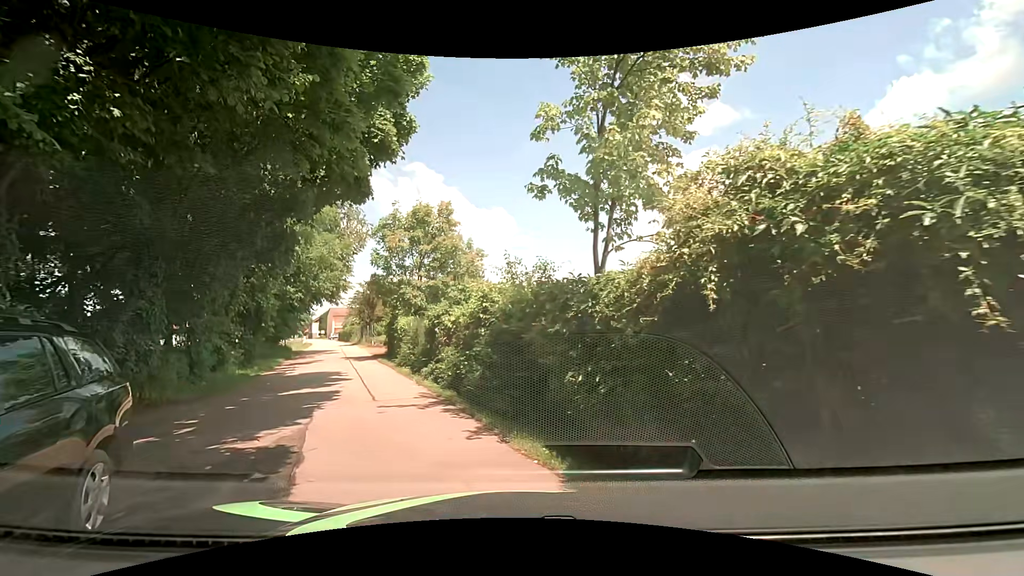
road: unclassified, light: Day
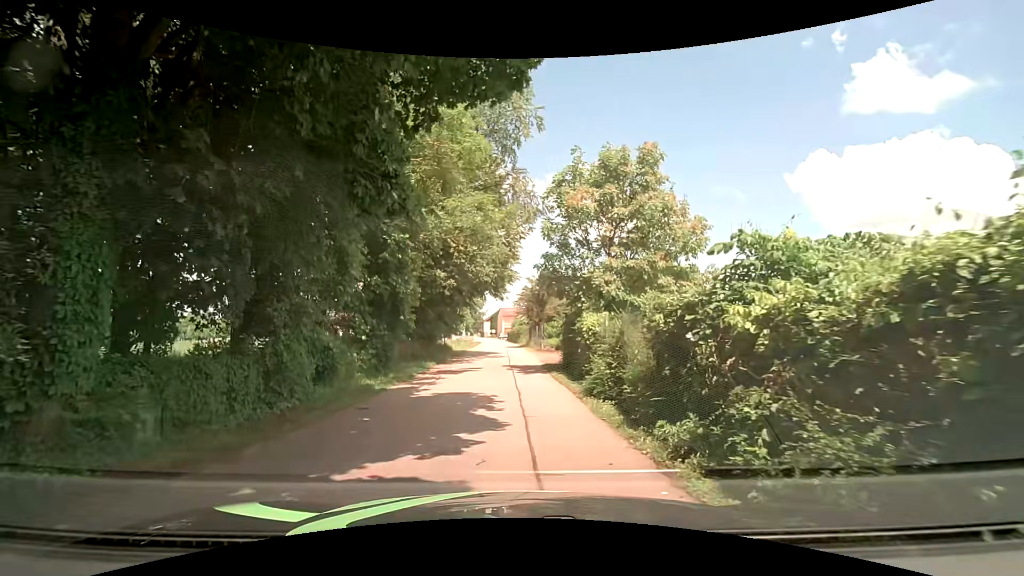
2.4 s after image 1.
(-1.8, +7.8) m; -18°
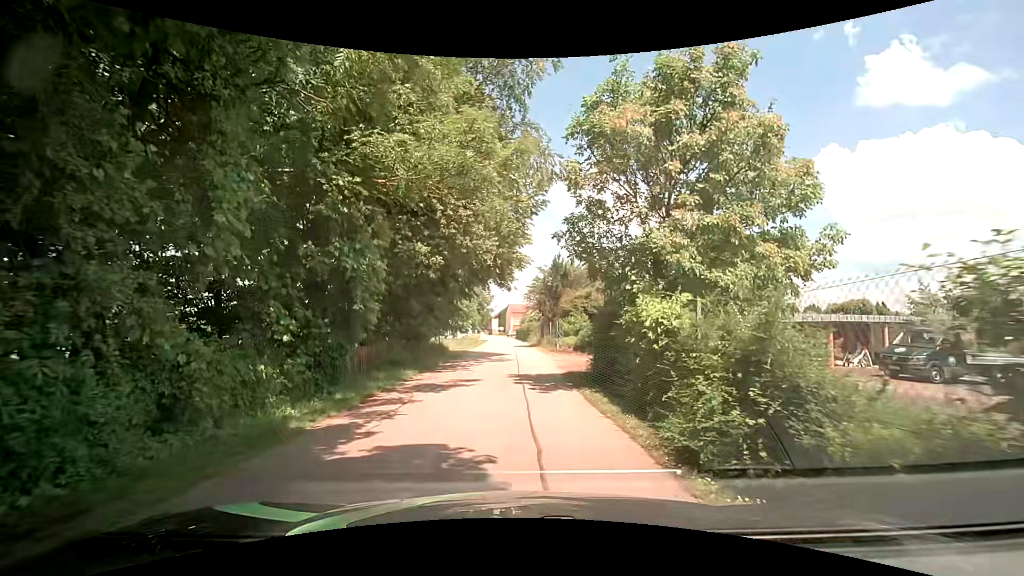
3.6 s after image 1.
(-0.3, +5.6) m; -4°
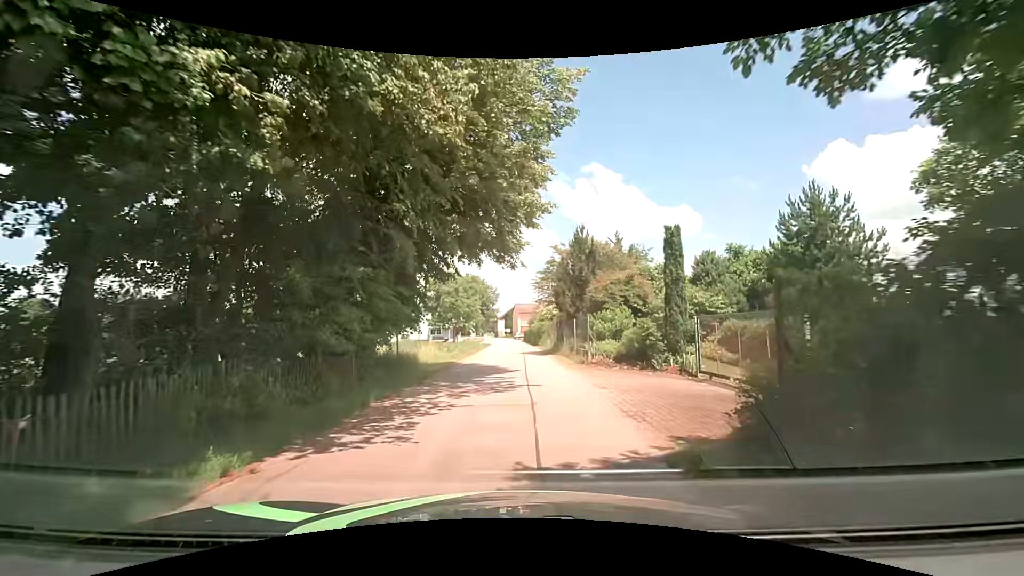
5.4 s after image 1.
(0.0, +10.1) m; -1°
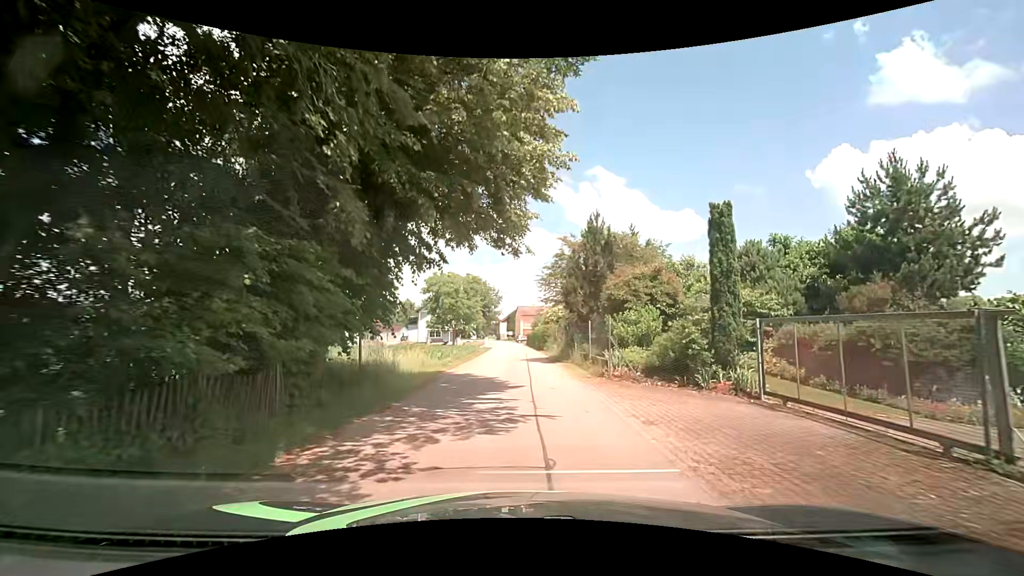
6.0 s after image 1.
(0.0, +3.8) m; 0°
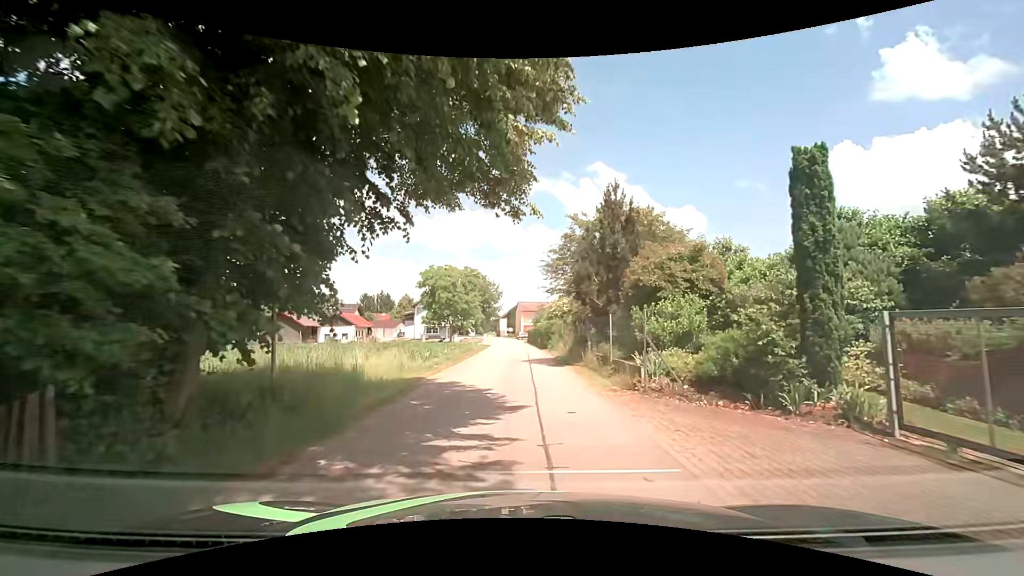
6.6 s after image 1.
(+0.1, +4.1) m; +2°
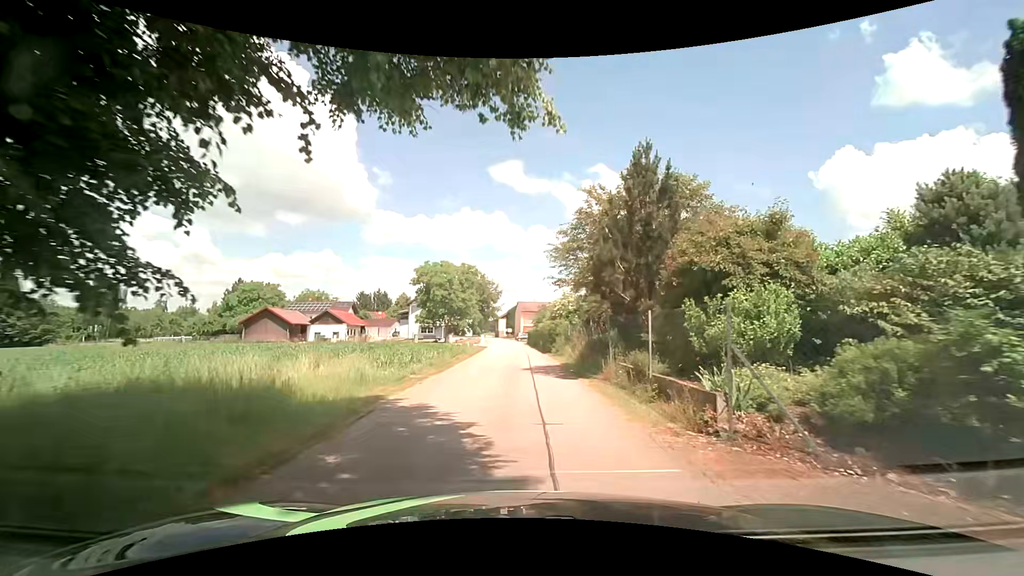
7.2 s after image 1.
(-0.1, +4.3) m; -1°
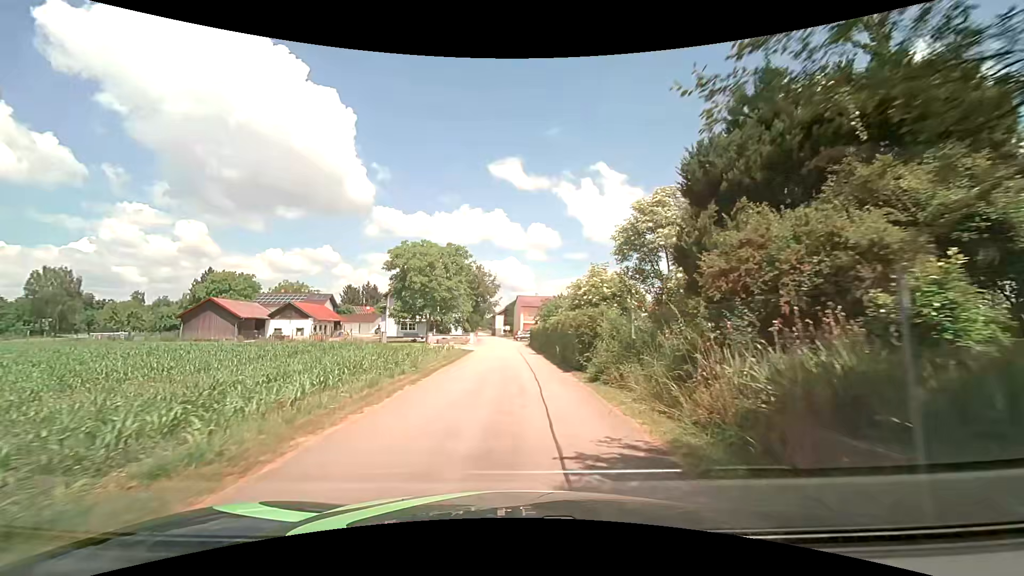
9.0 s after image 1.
(+0.1, +14.4) m; 0°
(0, +10) (0, +20) (0, +30) (-1, +40) (-1, +50) (-1, +60) (-2, +70) (-3, +80) (-4, +90) (-5, +100) m
